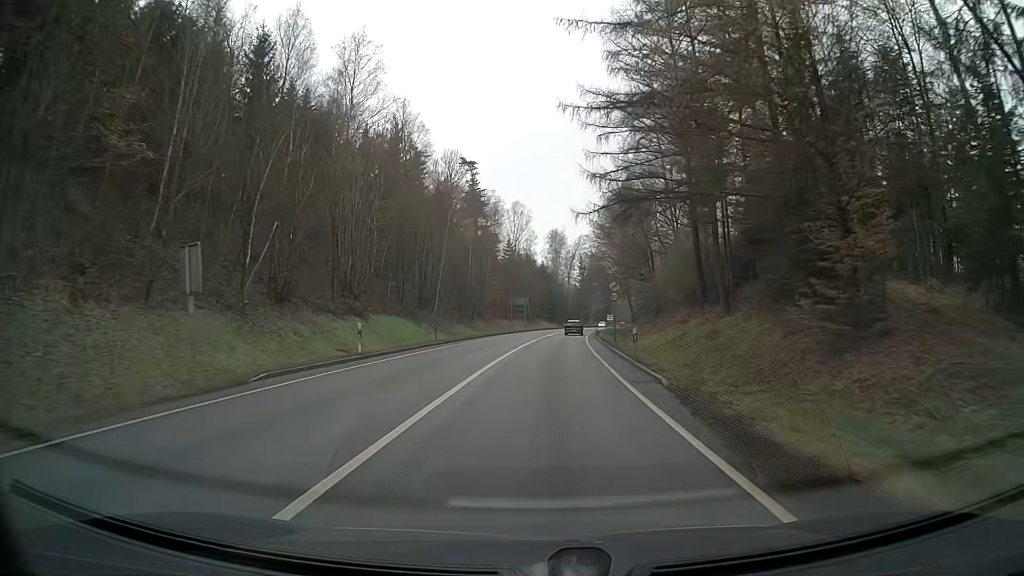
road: primary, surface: asphalt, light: Day
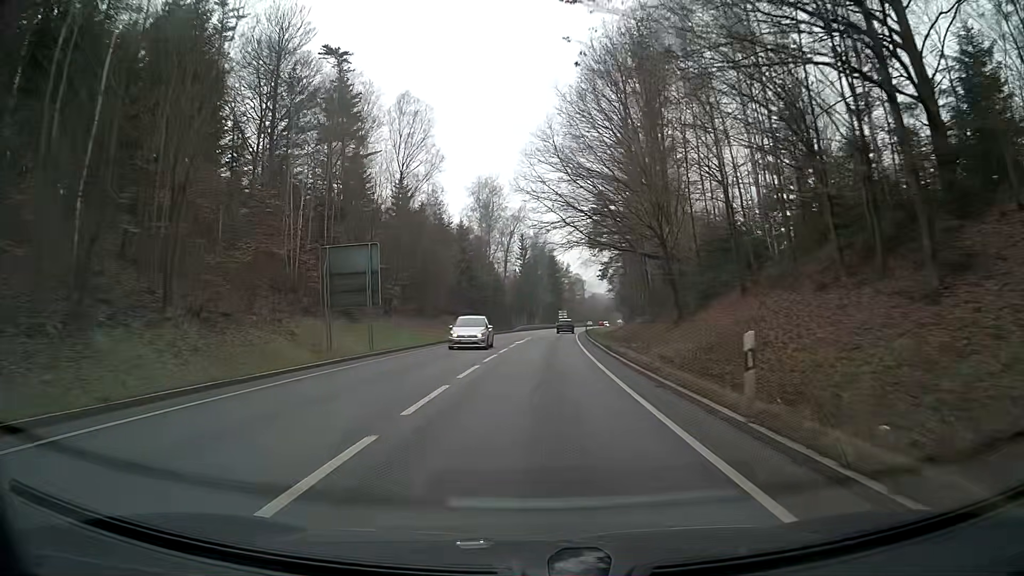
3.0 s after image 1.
(+2.8, +63.5) m; +5°
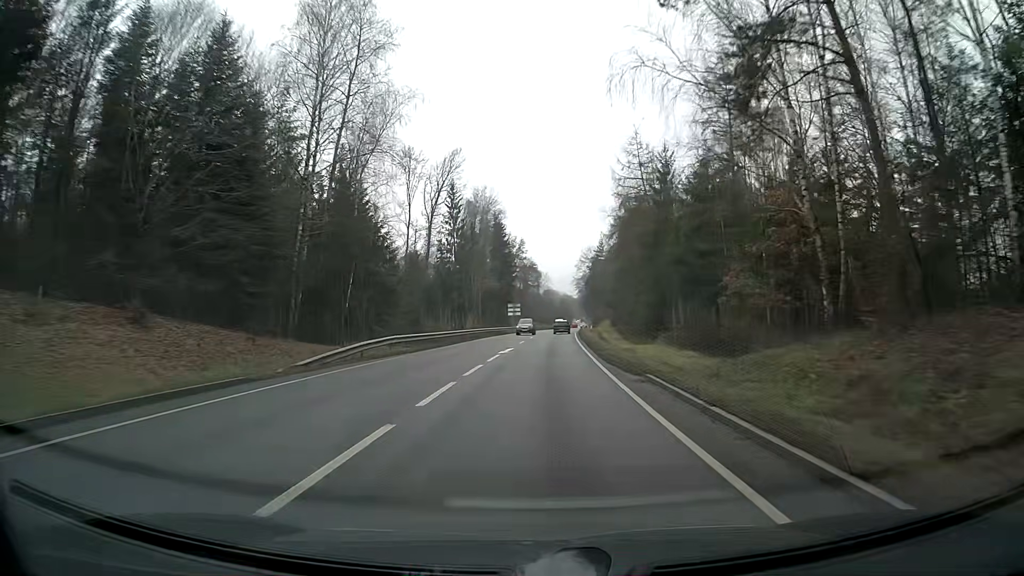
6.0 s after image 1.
(+2.1, +64.8) m; +3°
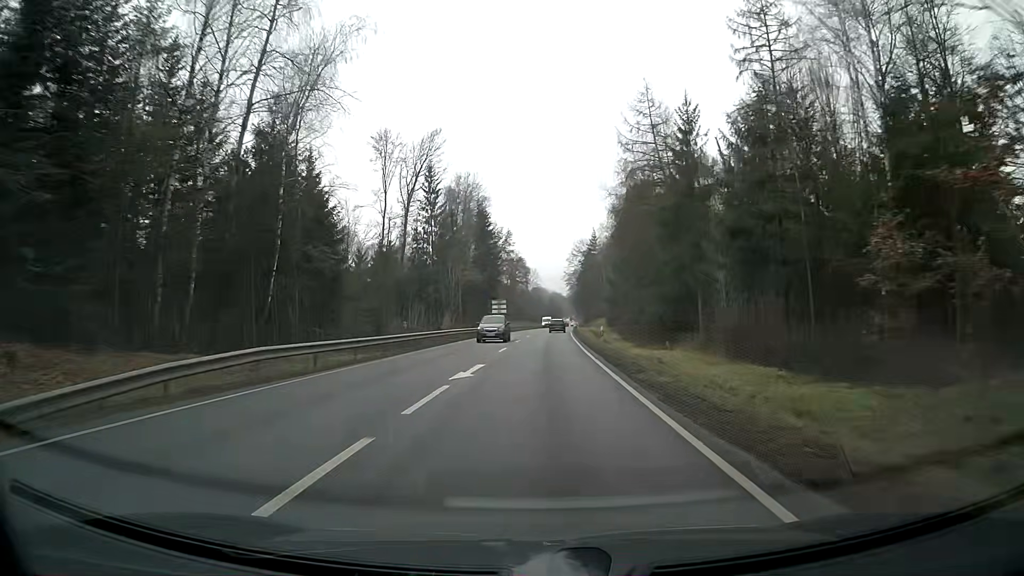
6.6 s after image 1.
(+0.2, +13.1) m; +1°
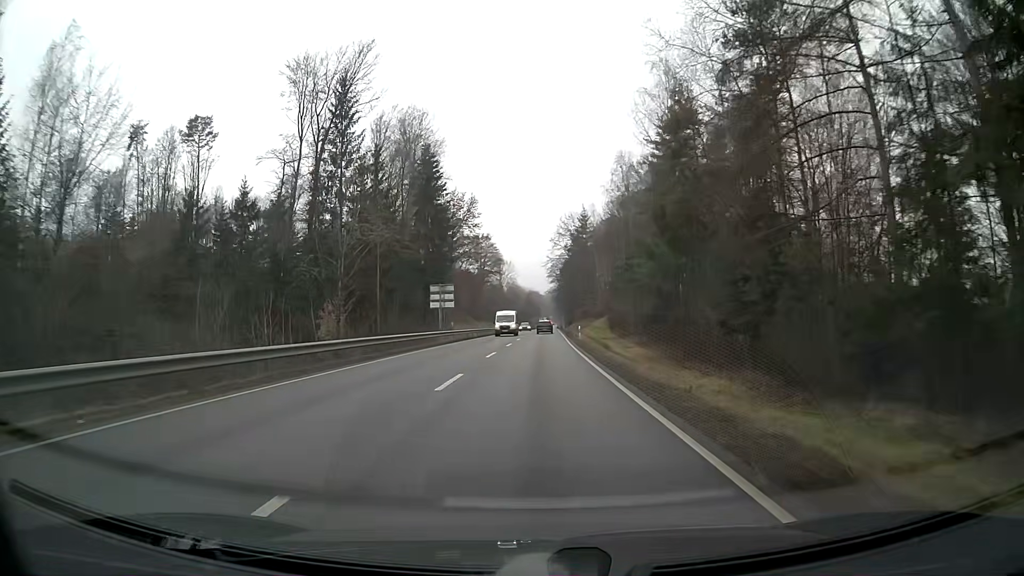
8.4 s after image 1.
(+0.9, +39.2) m; +2°
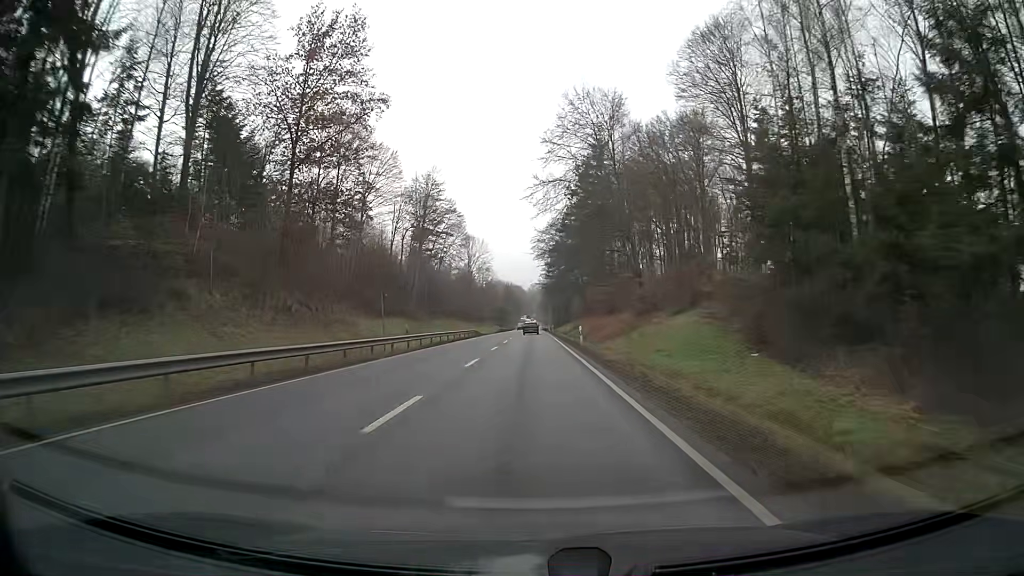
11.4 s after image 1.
(+1.1, +64.9) m; +1°
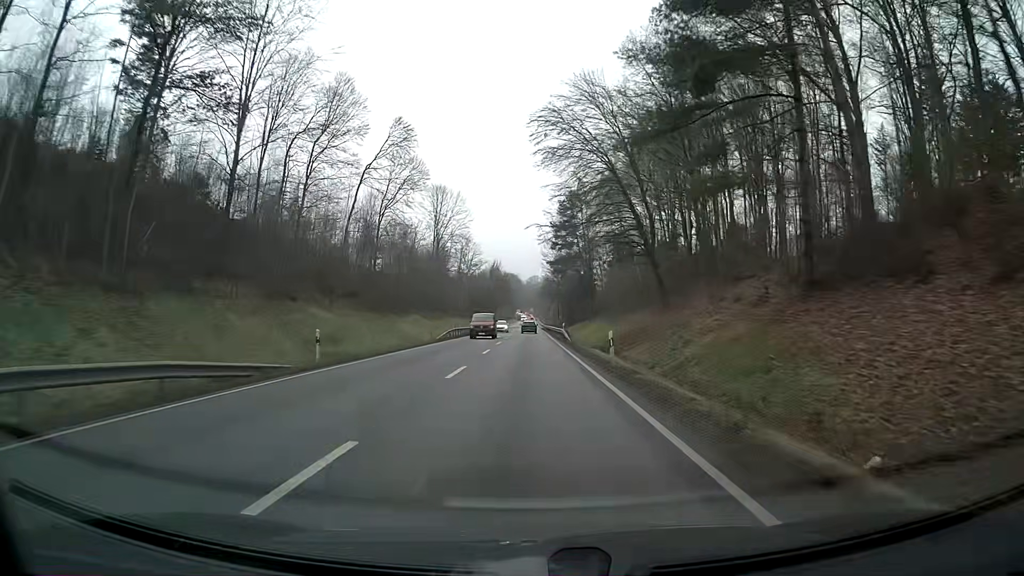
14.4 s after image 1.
(+0.2, +64.6) m; 0°
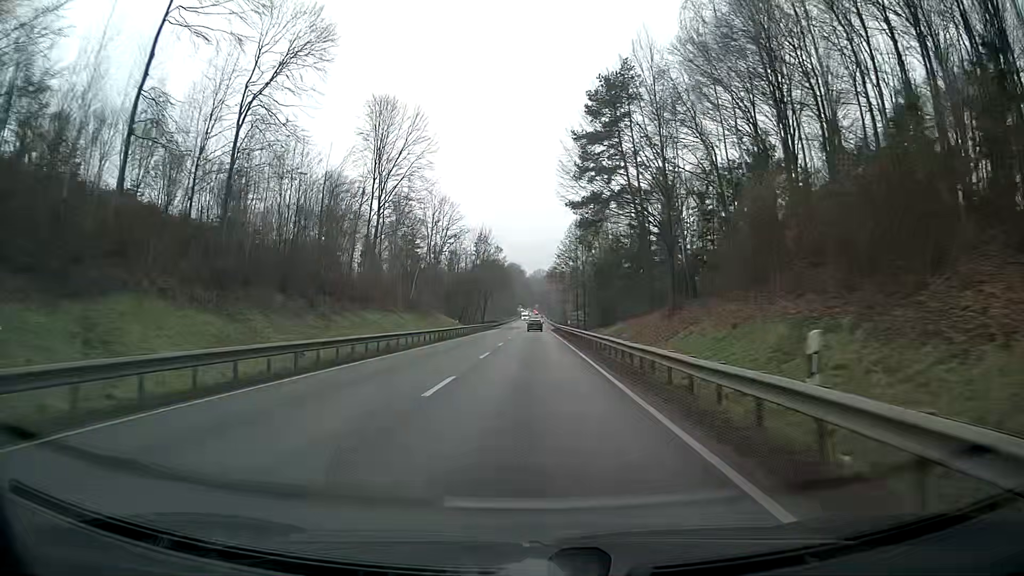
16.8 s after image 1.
(+0.2, +51.8) m; +1°
